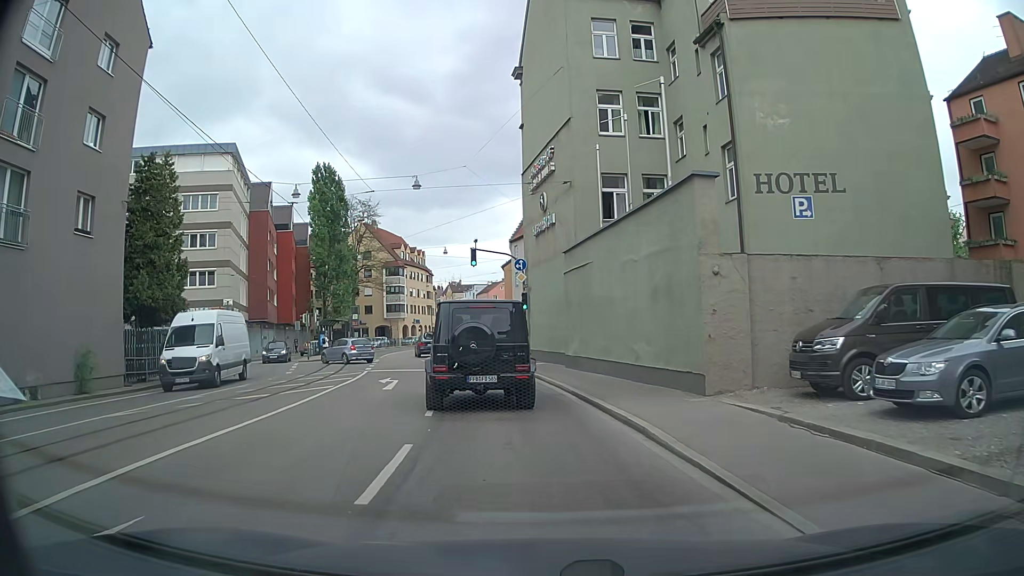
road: tertiary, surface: asphalt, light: Day
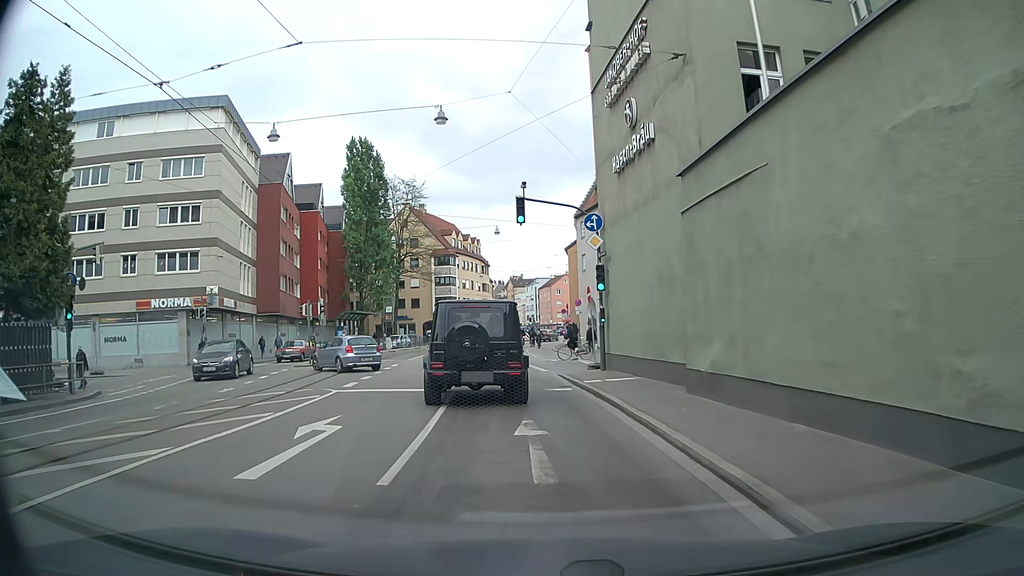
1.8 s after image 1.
(-0.6, +11.7) m; -5°
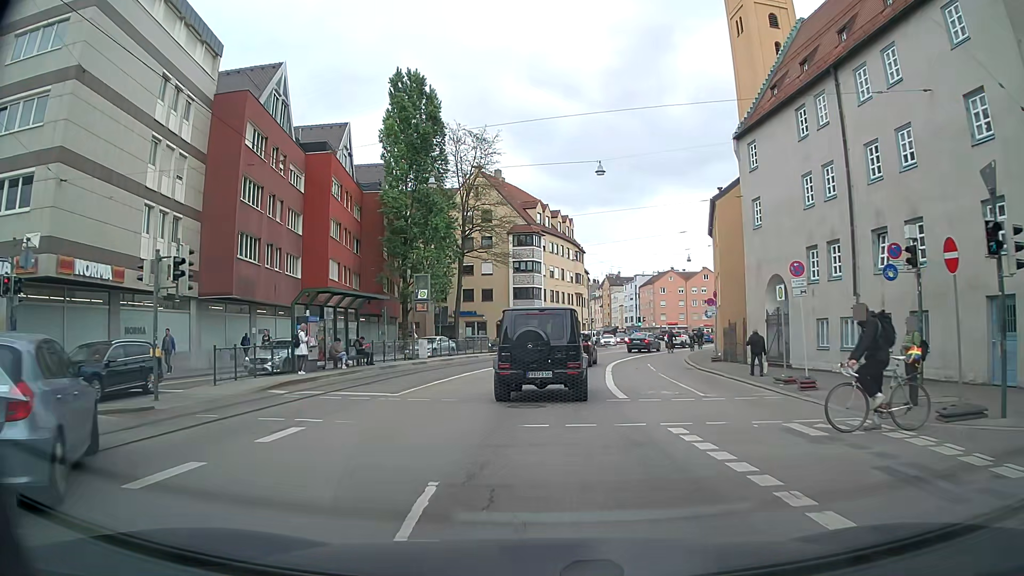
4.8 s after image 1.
(-1.7, +22.5) m; -8°
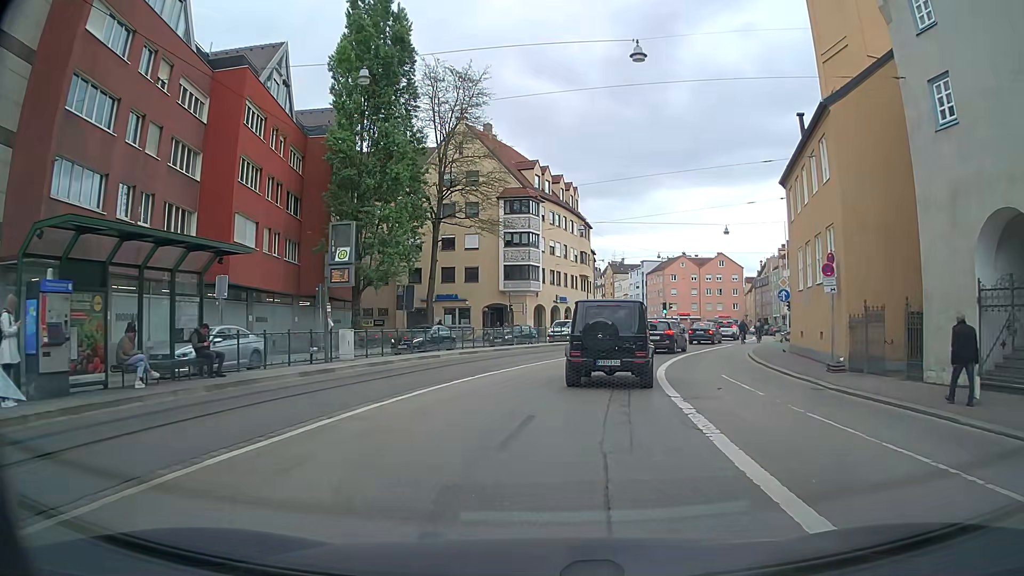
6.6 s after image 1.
(-0.1, +14.4) m; +1°
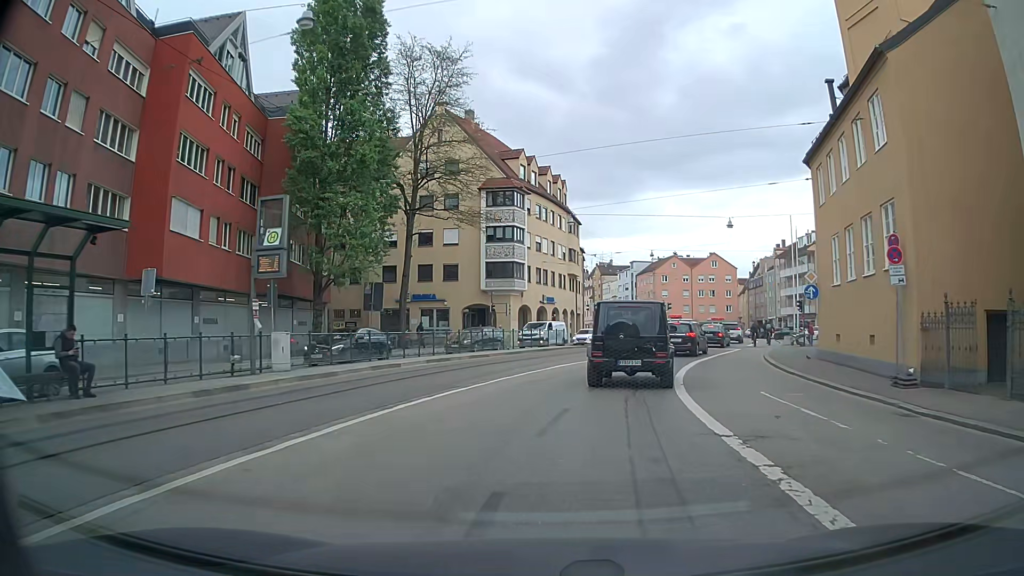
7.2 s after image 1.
(0.0, +4.8) m; +1°
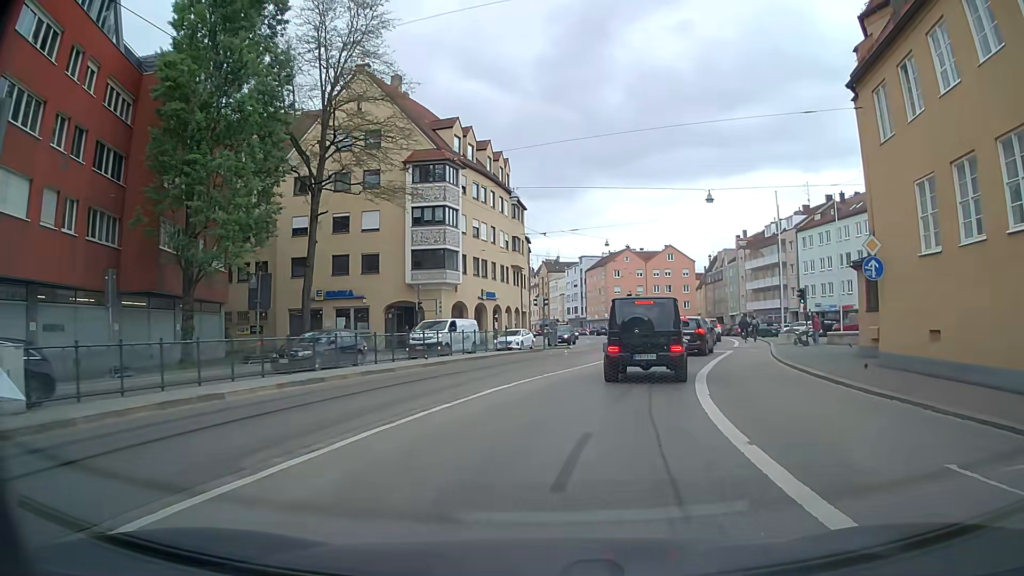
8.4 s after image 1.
(+0.1, +9.0) m; +4°
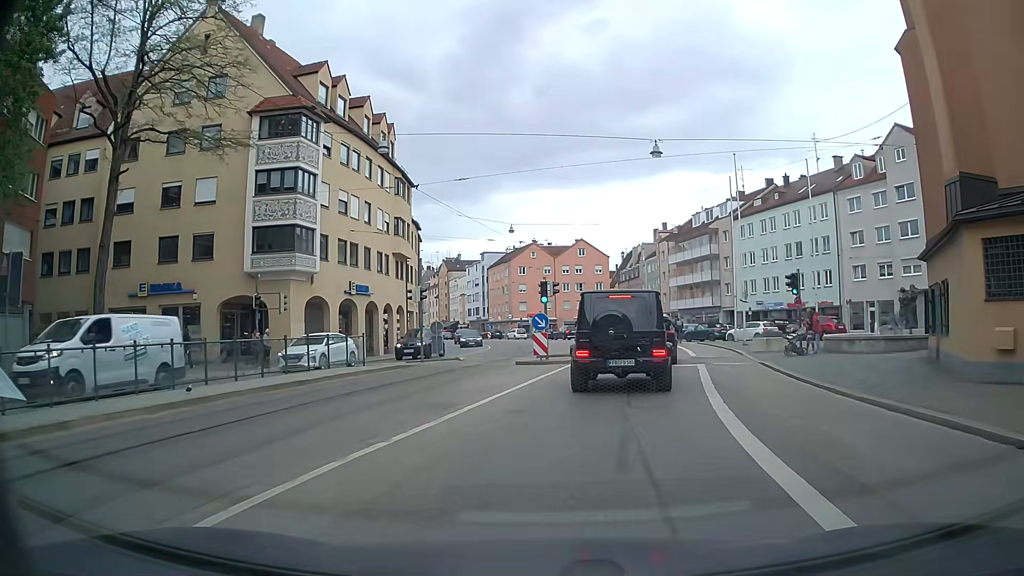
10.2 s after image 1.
(+0.6, +11.0) m; +7°
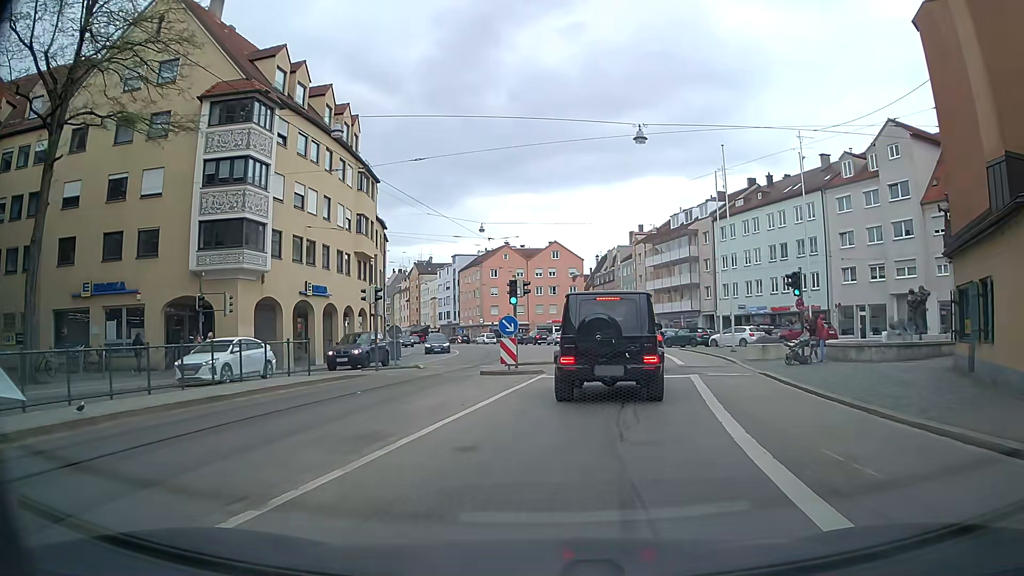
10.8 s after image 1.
(+0.1, +2.8) m; +2°
